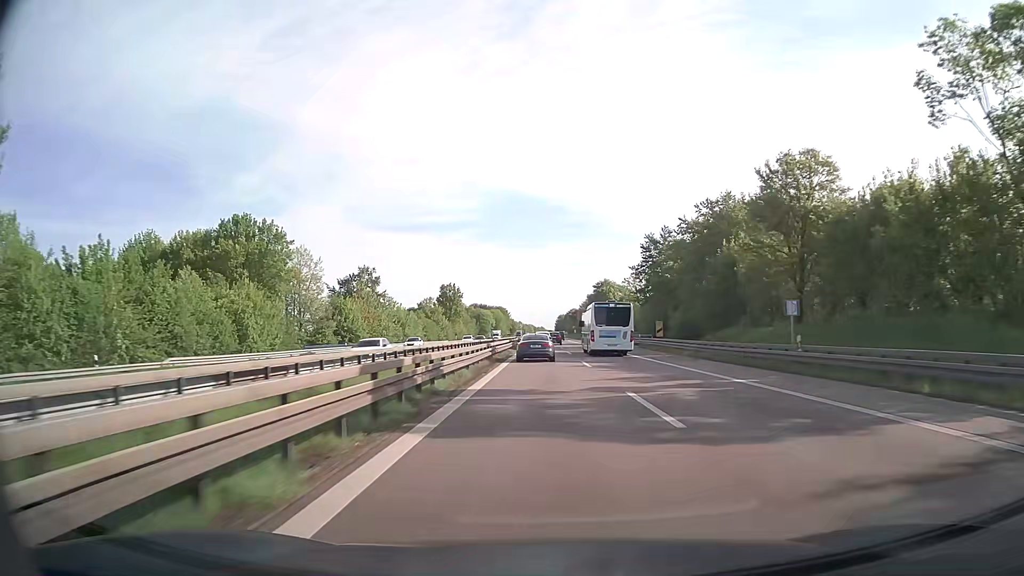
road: trunk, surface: asphalt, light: Day
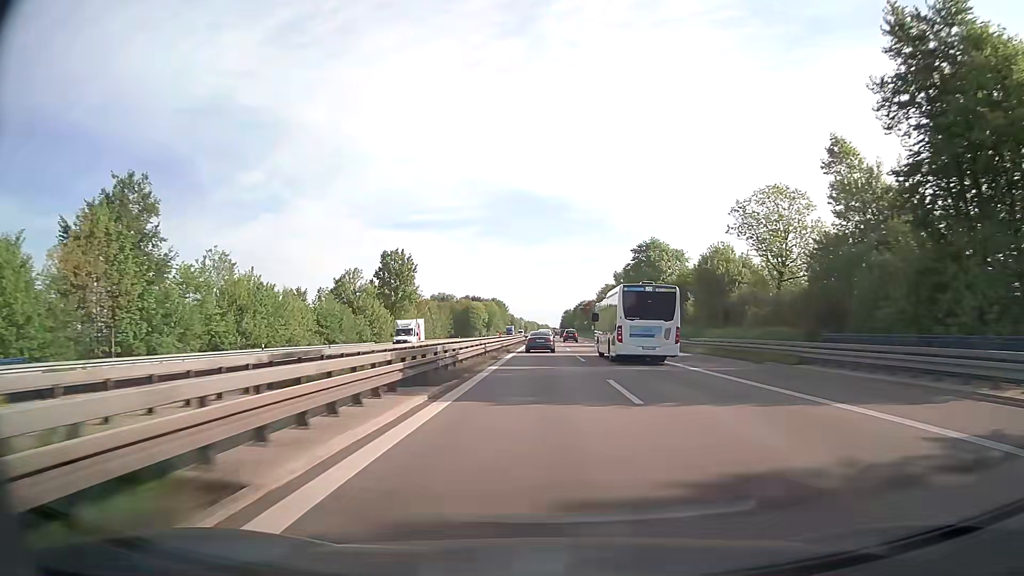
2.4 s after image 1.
(+0.1, +69.4) m; 0°
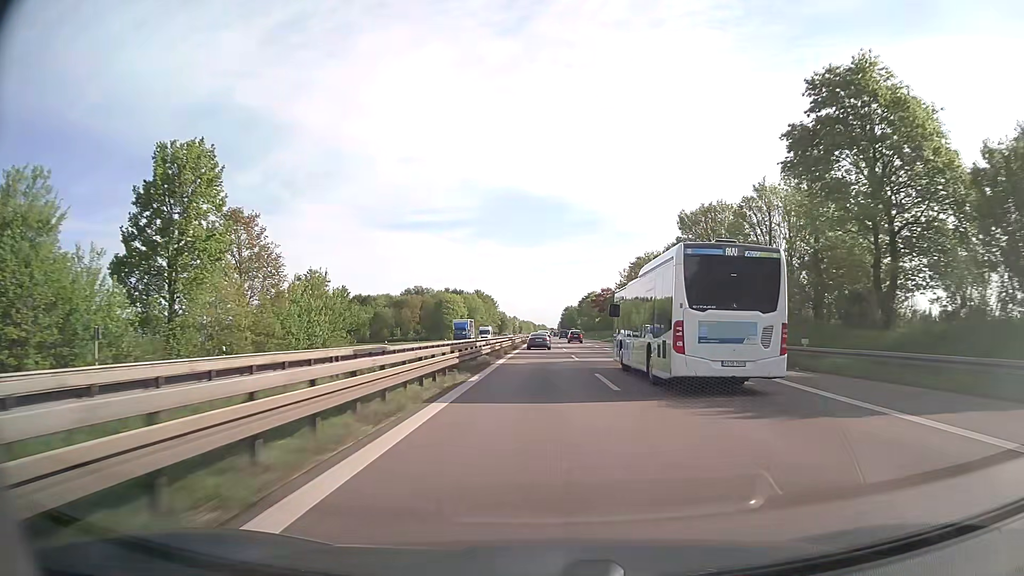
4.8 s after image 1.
(+0.4, +69.2) m; 0°
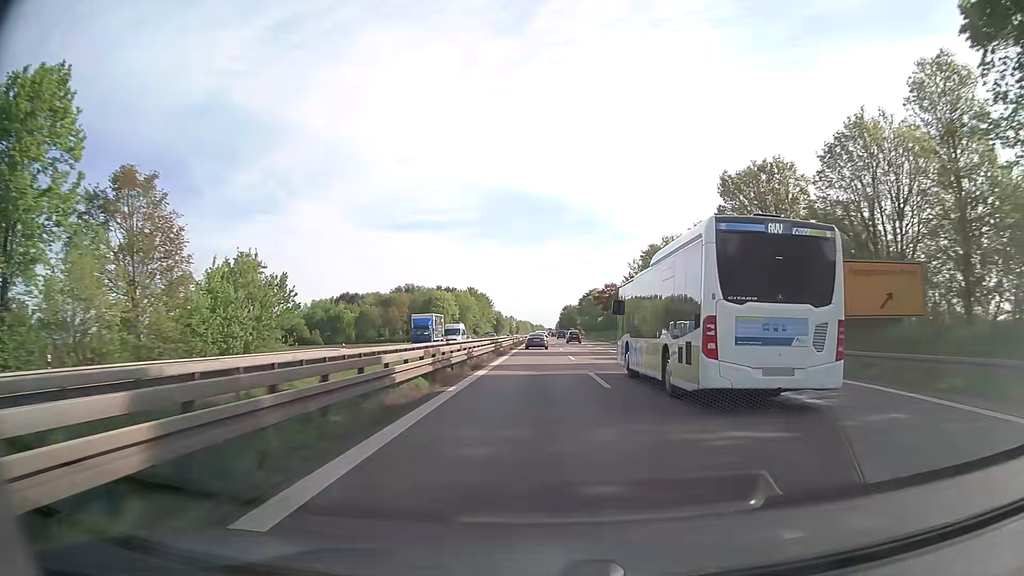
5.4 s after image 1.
(0.0, +17.3) m; 0°
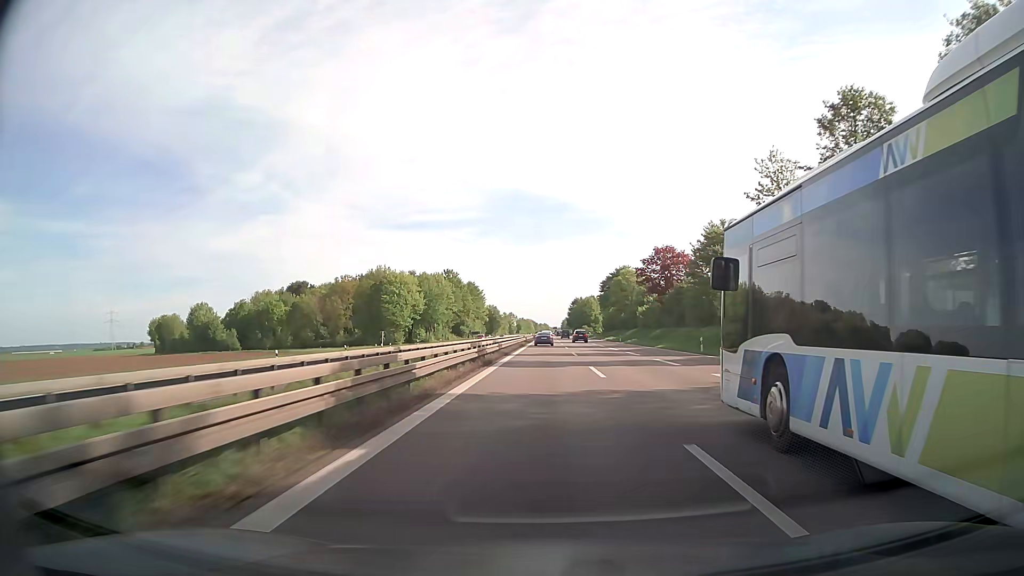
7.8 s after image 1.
(-0.2, +68.8) m; 0°
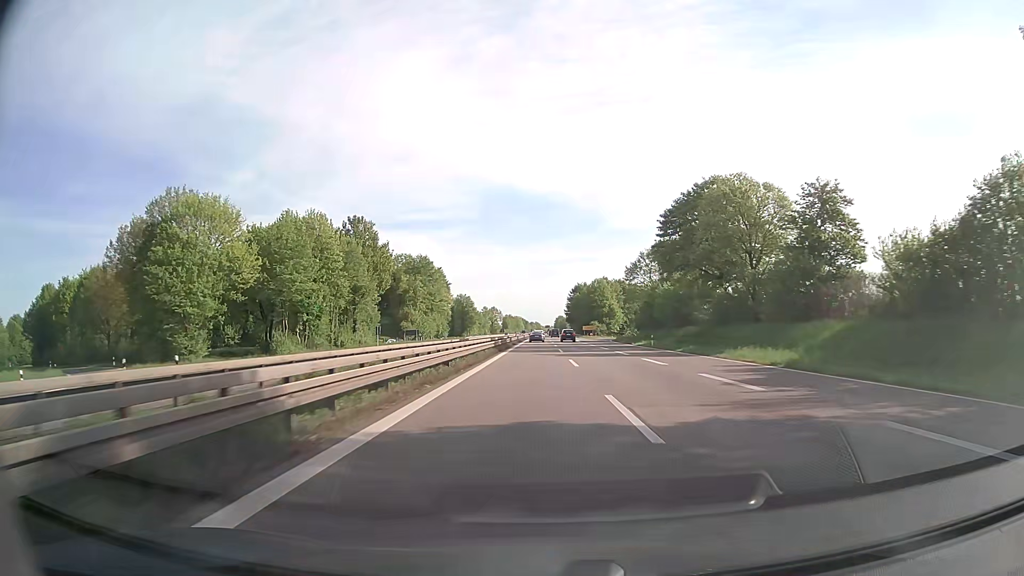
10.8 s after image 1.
(+0.5, +84.1) m; +1°
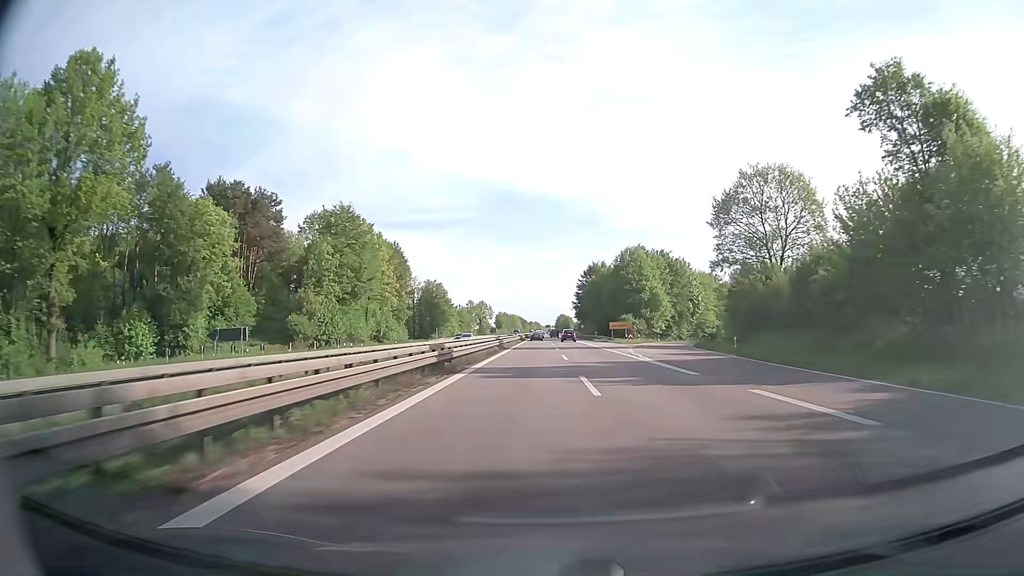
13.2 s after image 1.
(0.0, +66.2) m; 0°
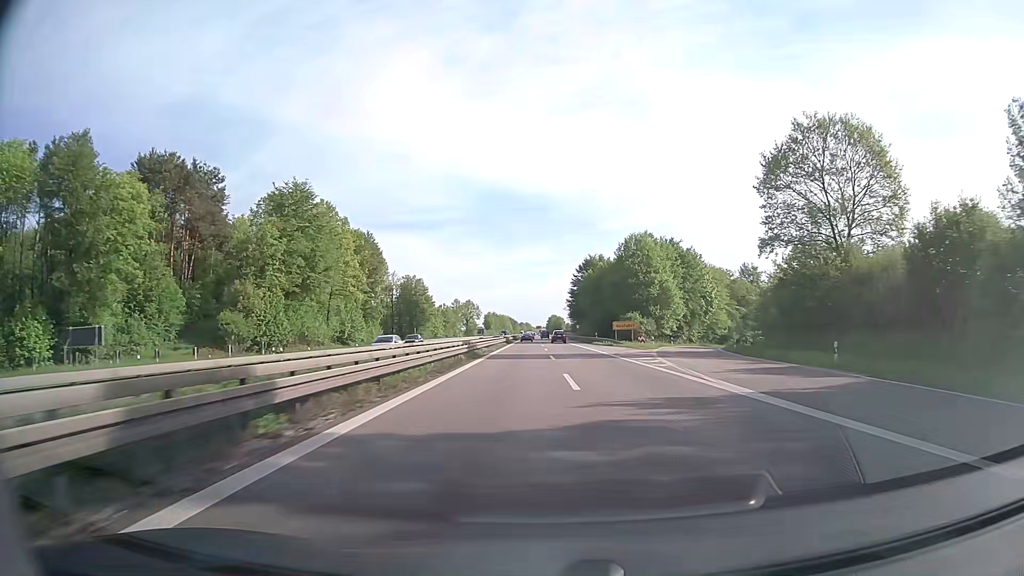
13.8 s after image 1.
(0.0, +16.4) m; 0°
(0, +10) (0, +20) (0, +30) (+1, +40) (+1, +50) (+1, +60) (+1, +70) (+2, +80) (+2, +90) (+2, +100) m
